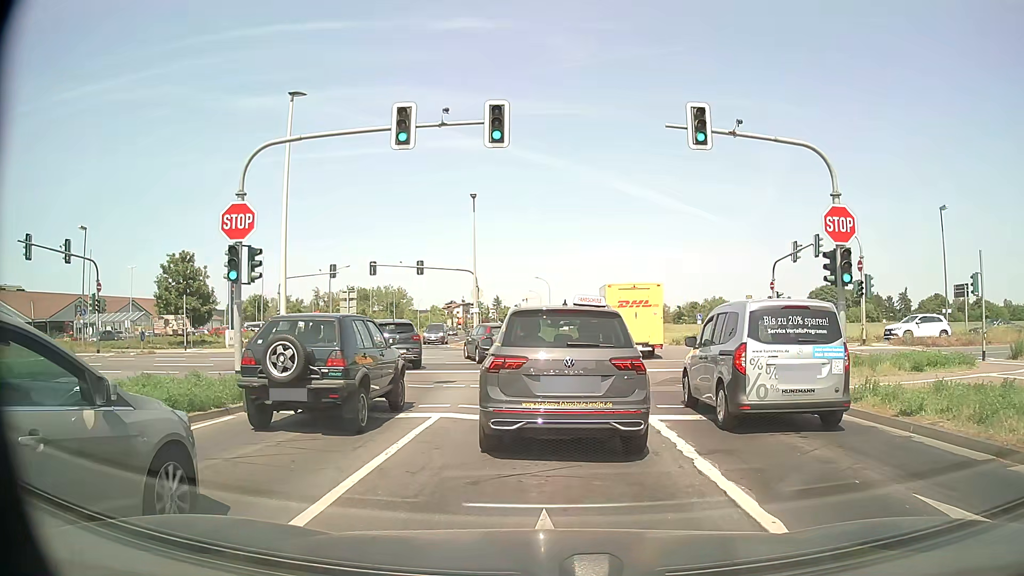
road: tertiary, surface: asphalt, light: Day
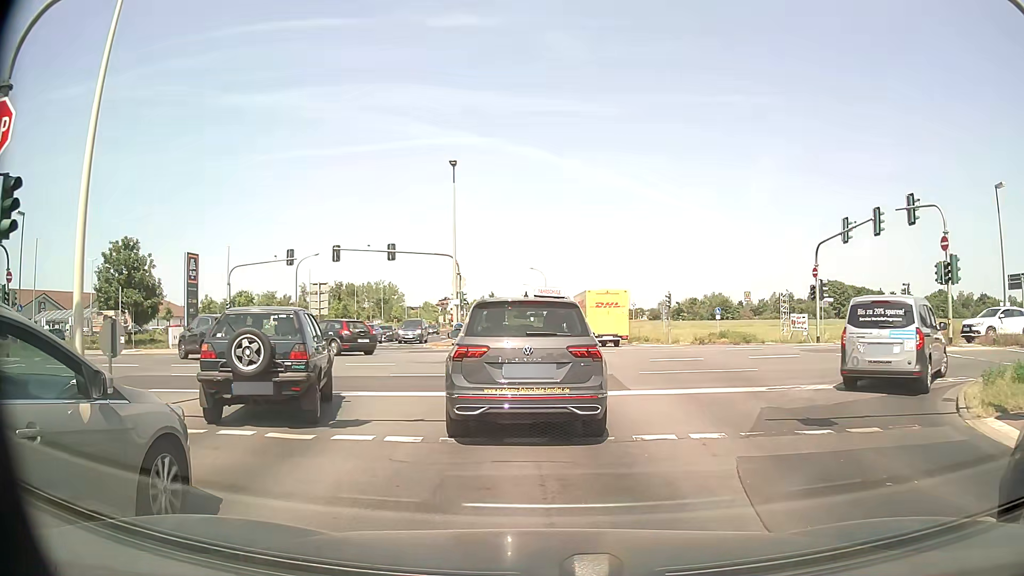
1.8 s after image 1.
(+0.1, +8.6) m; 0°
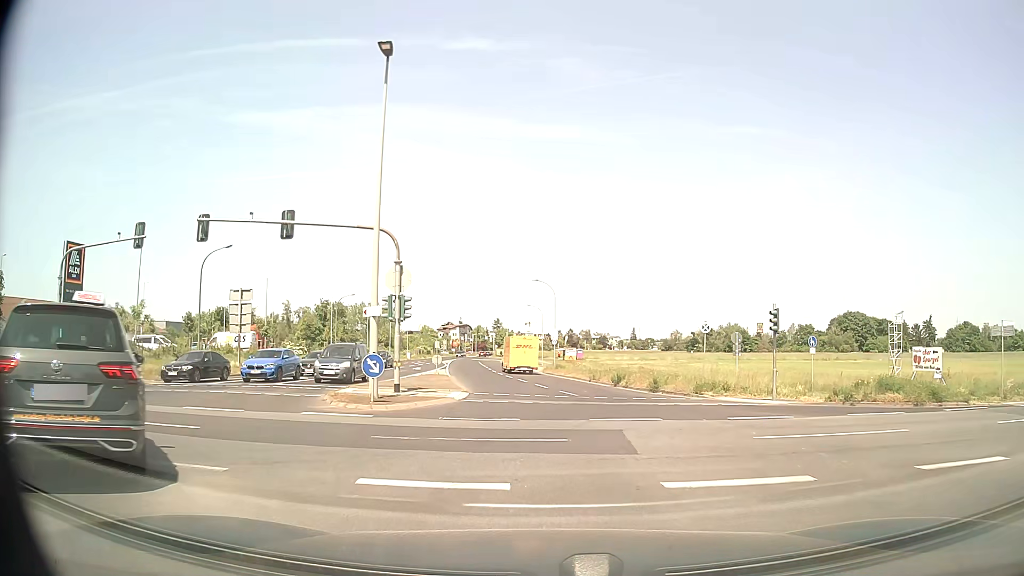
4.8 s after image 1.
(+0.1, +19.4) m; -1°
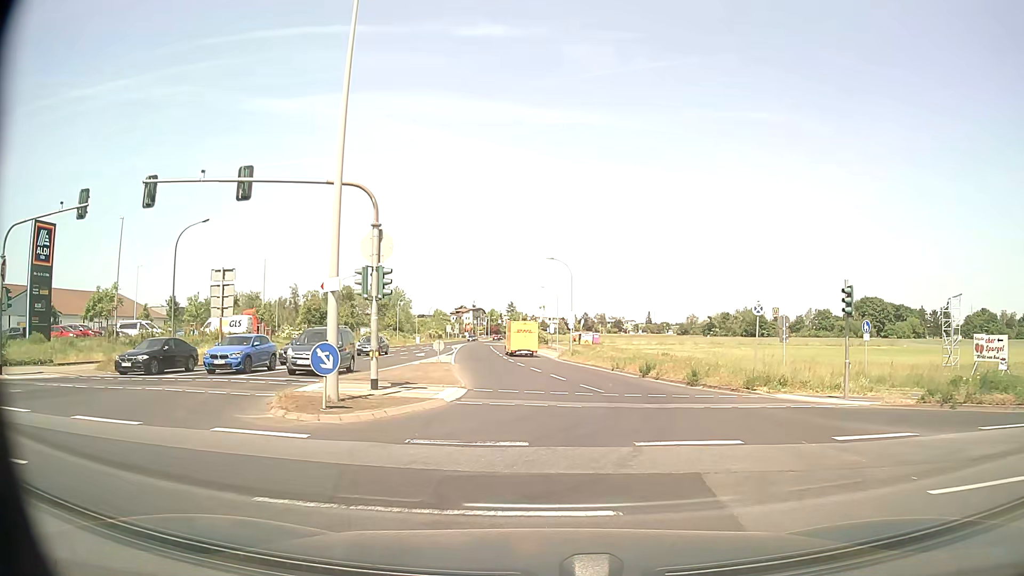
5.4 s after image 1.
(0.0, +5.1) m; -1°
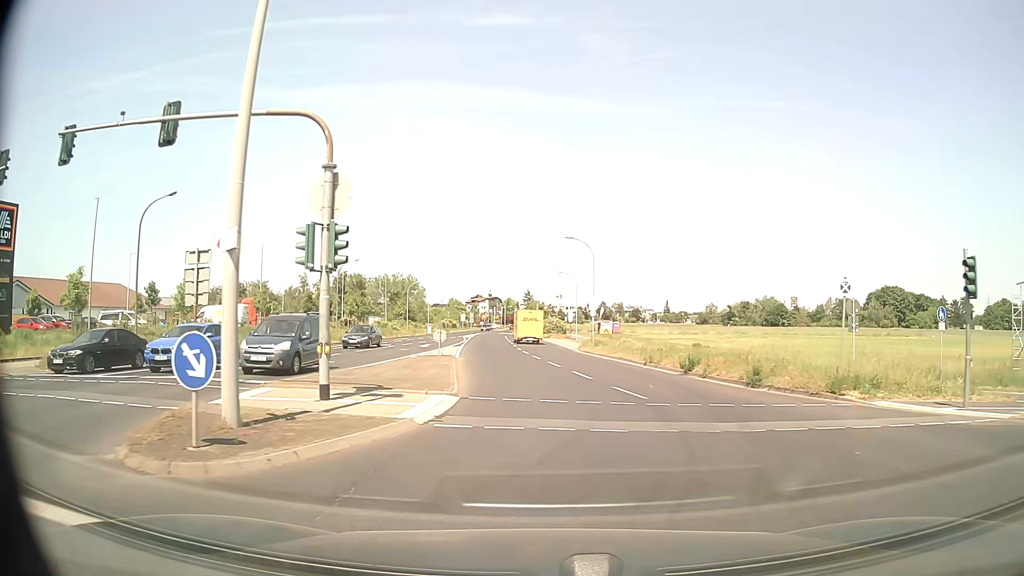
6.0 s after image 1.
(0.0, +5.6) m; -1°
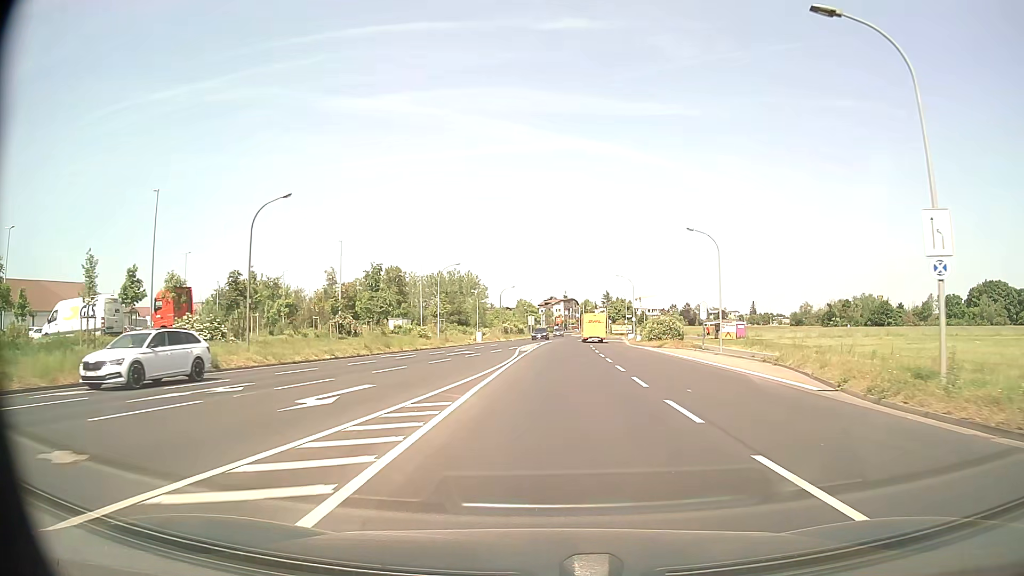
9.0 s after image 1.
(-2.6, +35.1) m; -6°
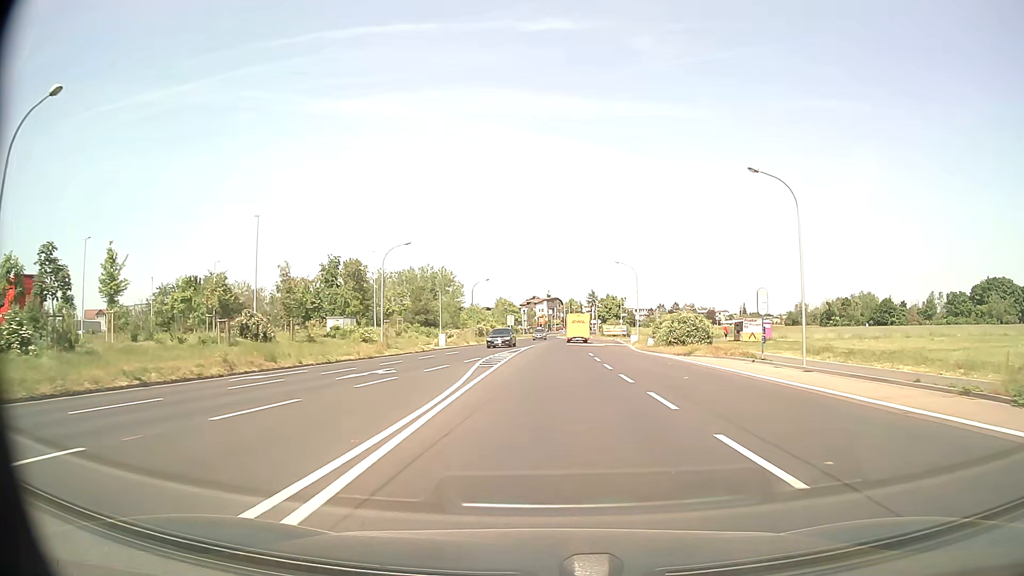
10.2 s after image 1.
(+0.2, +16.8) m; +1°
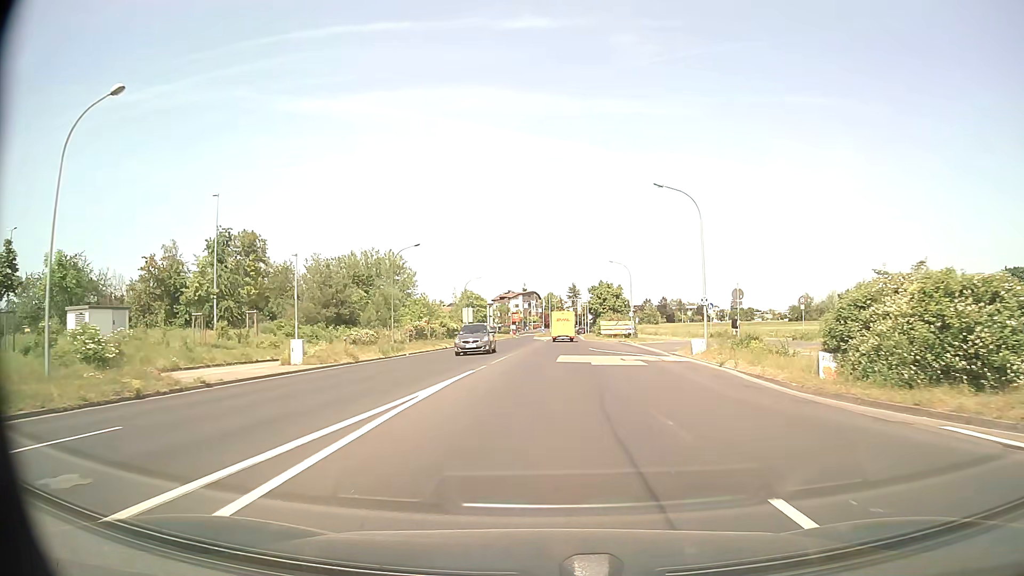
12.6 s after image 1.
(+0.7, +33.5) m; +2°
(0, +10) (0, +20) (0, +30) (+1, +40) (+1, +50) (+2, +60) (+2, +70) (+3, +80) (+3, +90) (+3, +100) m
